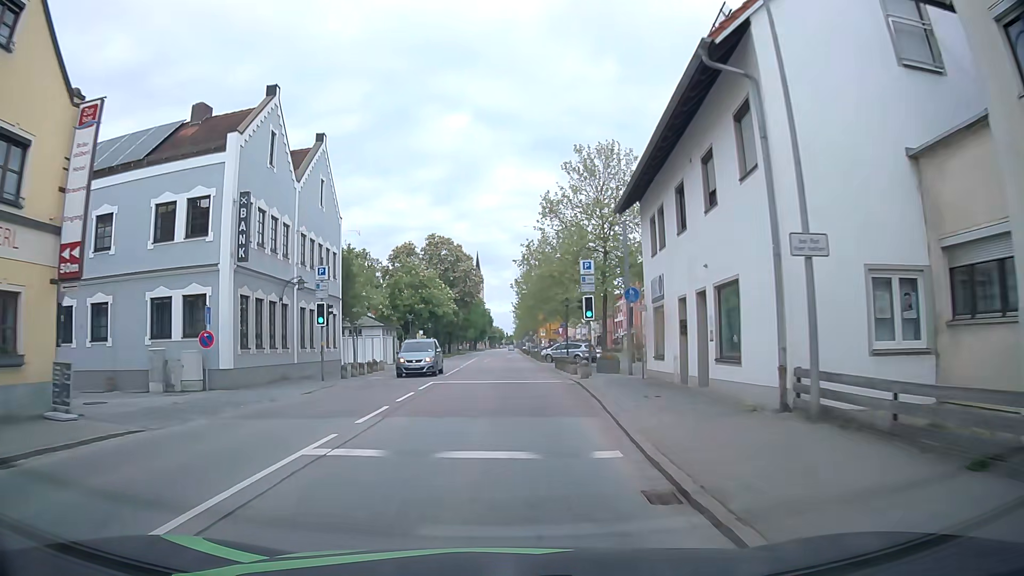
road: primary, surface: asphalt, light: Day
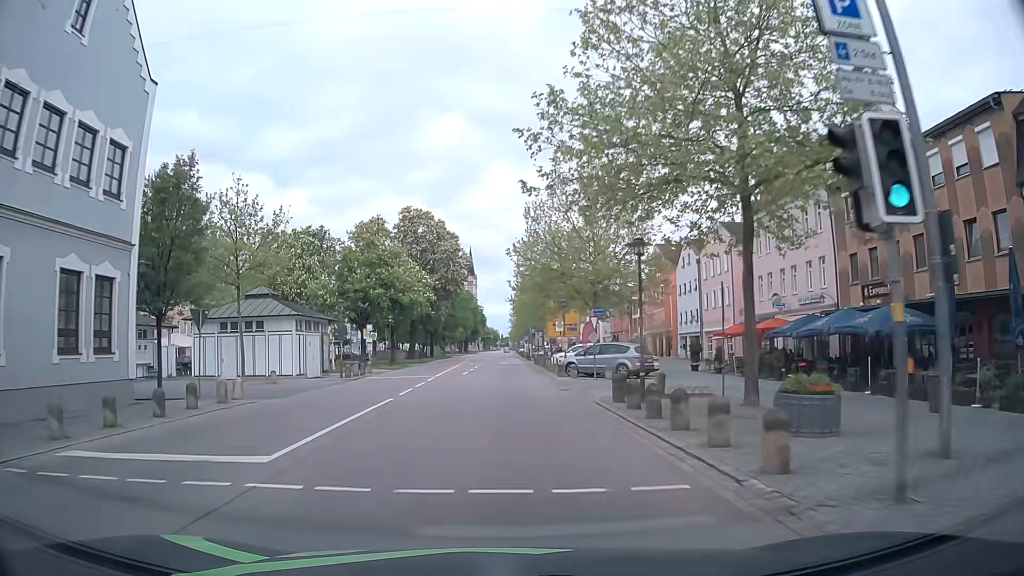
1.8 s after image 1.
(+0.2, +22.8) m; +1°
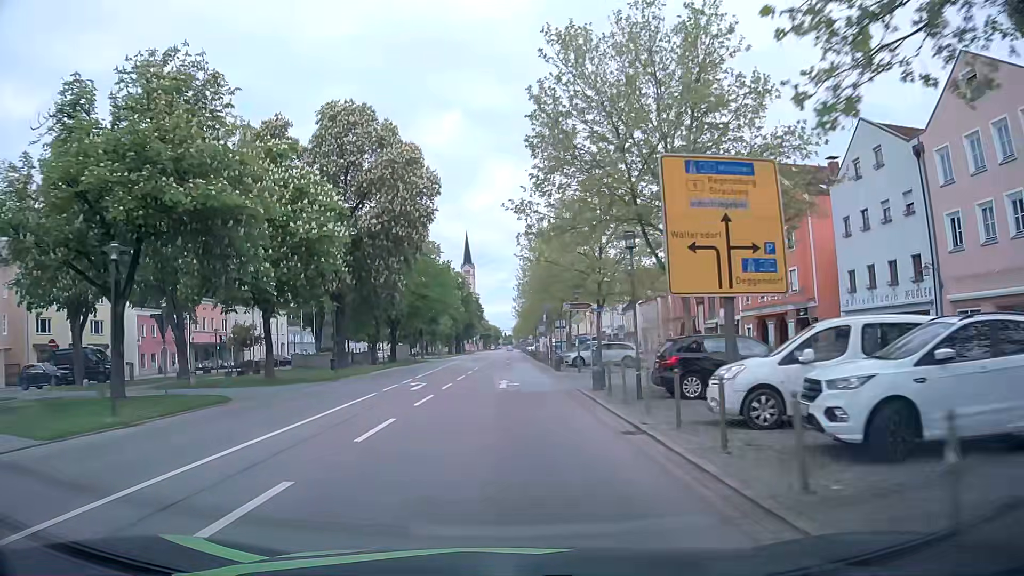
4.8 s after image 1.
(+0.1, +38.0) m; 0°
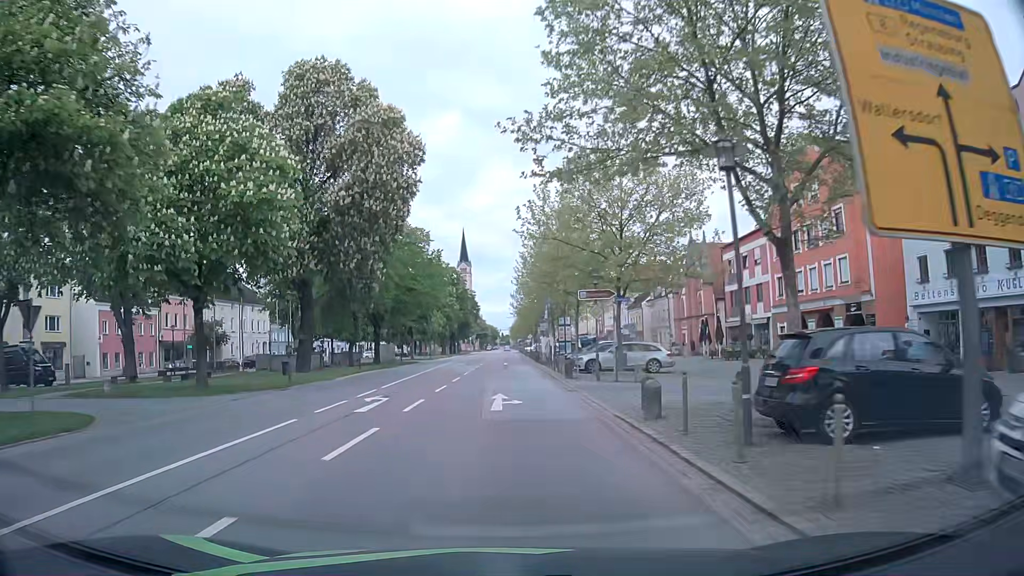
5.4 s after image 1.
(0.0, +7.6) m; 0°
